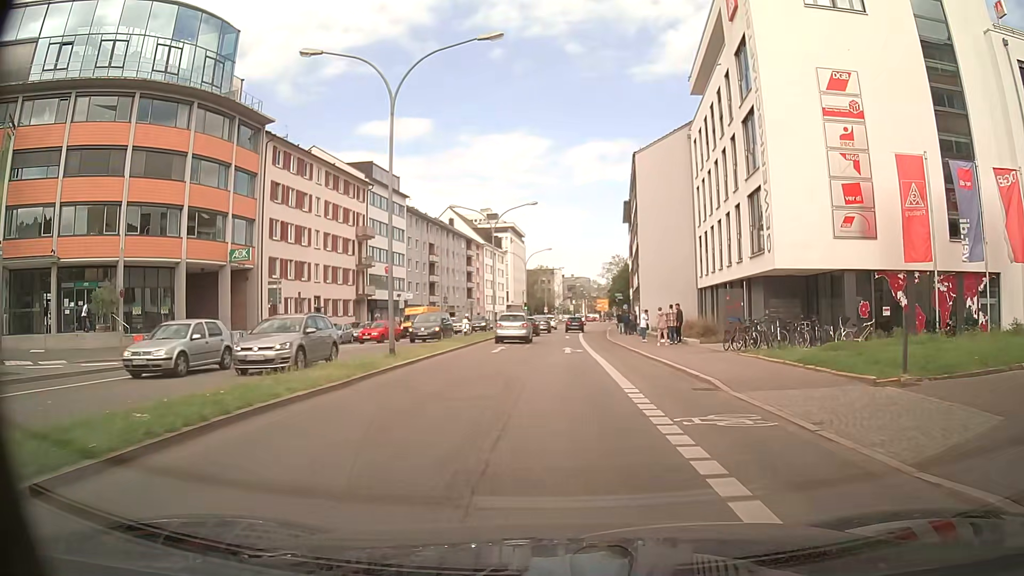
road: primary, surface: asphalt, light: Day
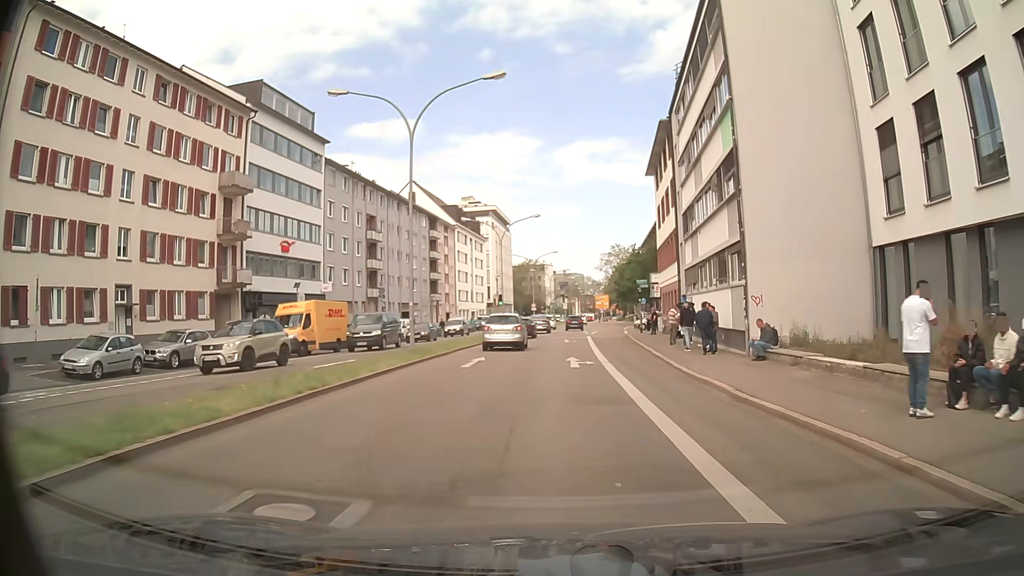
(-0.1, +27.1) m; +1°
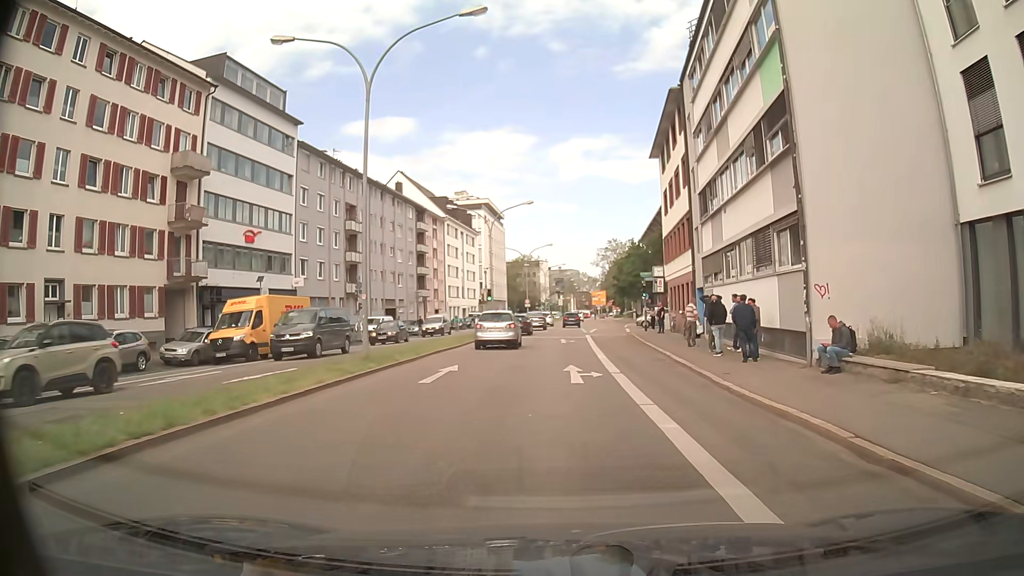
(0.0, +5.2) m; -1°
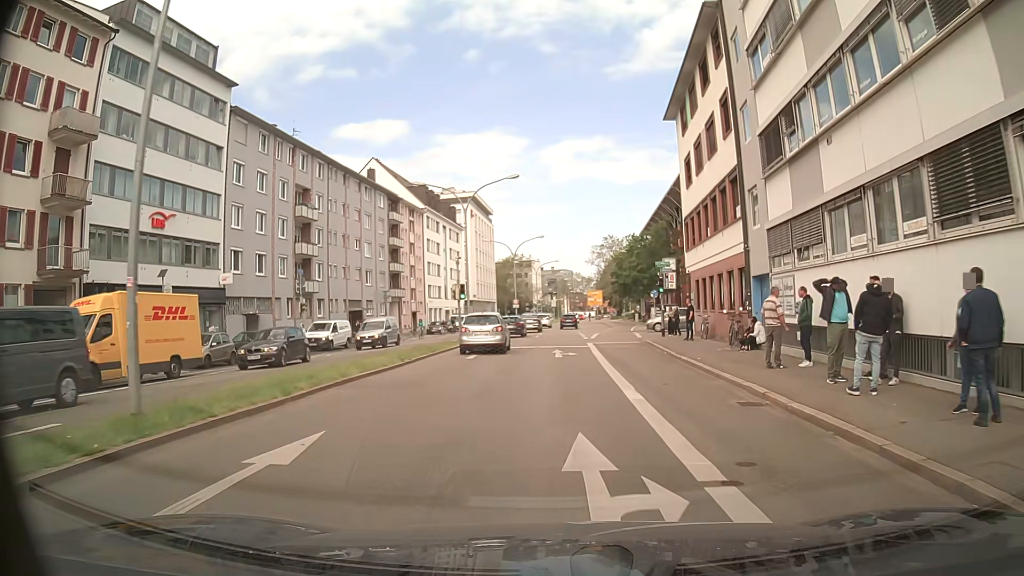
(+0.2, +10.3) m; 0°
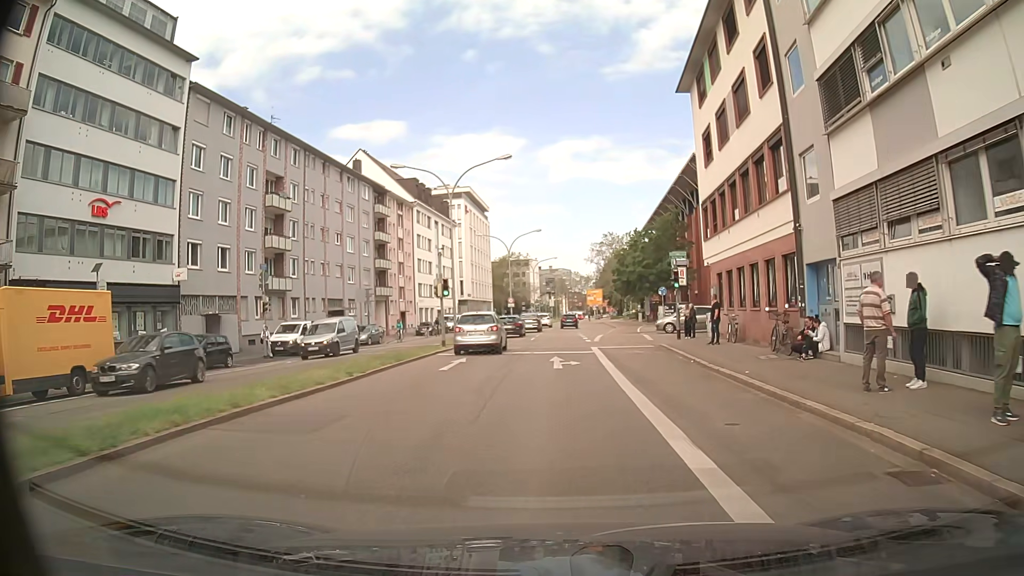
(+0.1, +5.1) m; +3°
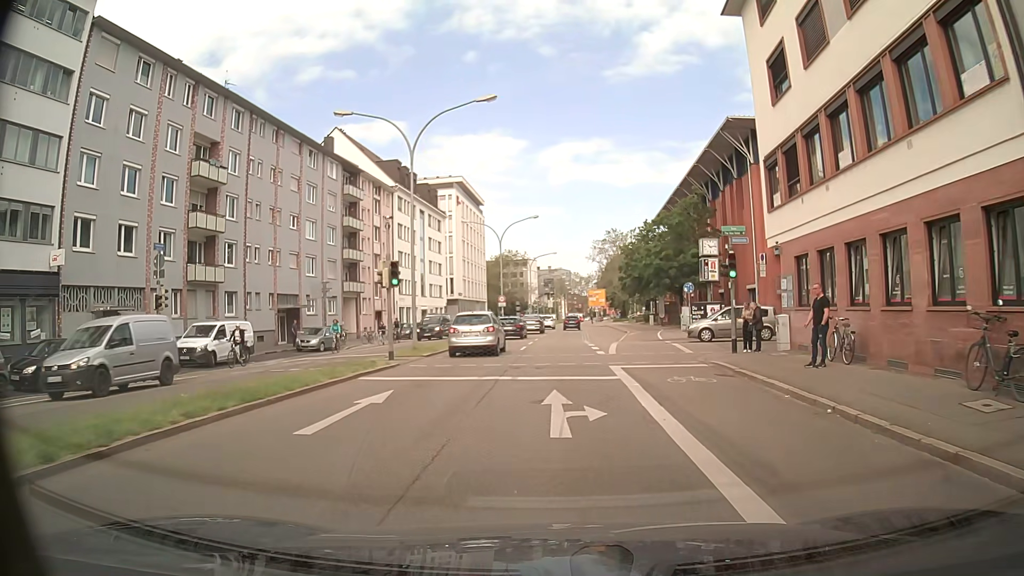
(-0.2, +10.2) m; -2°
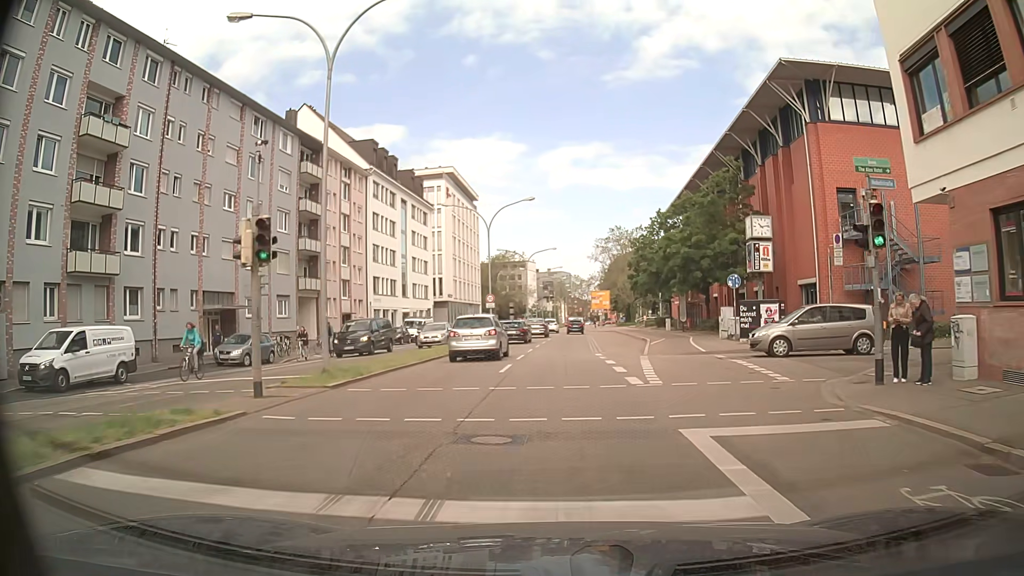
(0.0, +10.3) m; -1°
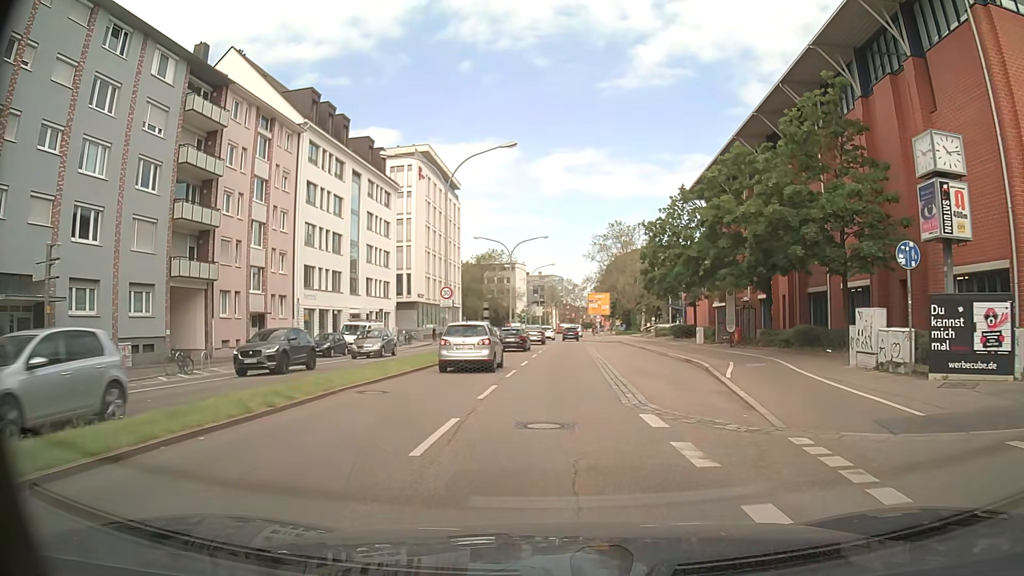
(+0.2, +16.1) m; +1°
(0, +10) (0, +20) (0, +30) (+1, +40) (+1, +50) (+1, +60) (+2, +70) (+2, +80) (+2, +90) (+2, +100) m
